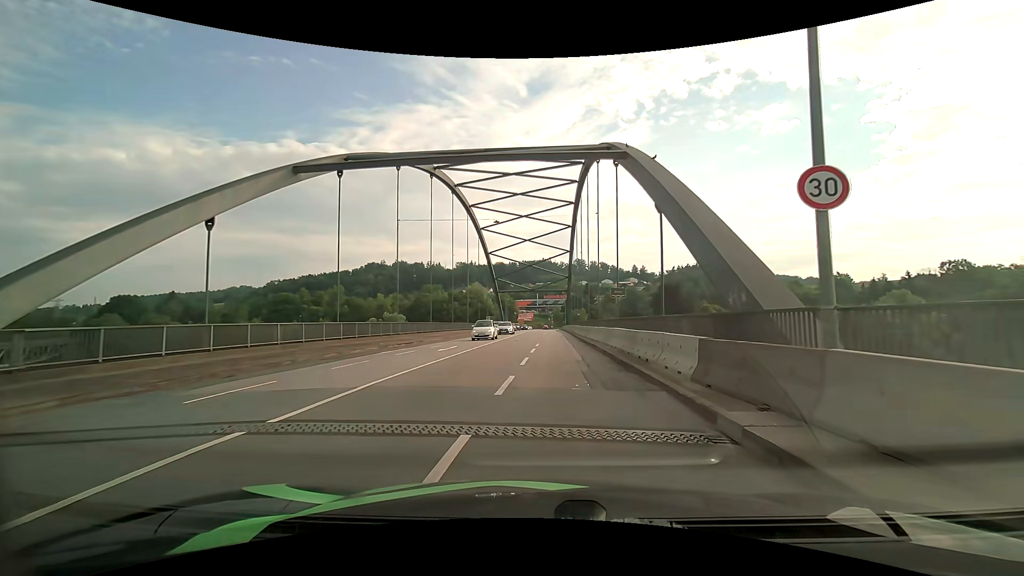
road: primary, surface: asphalt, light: Day
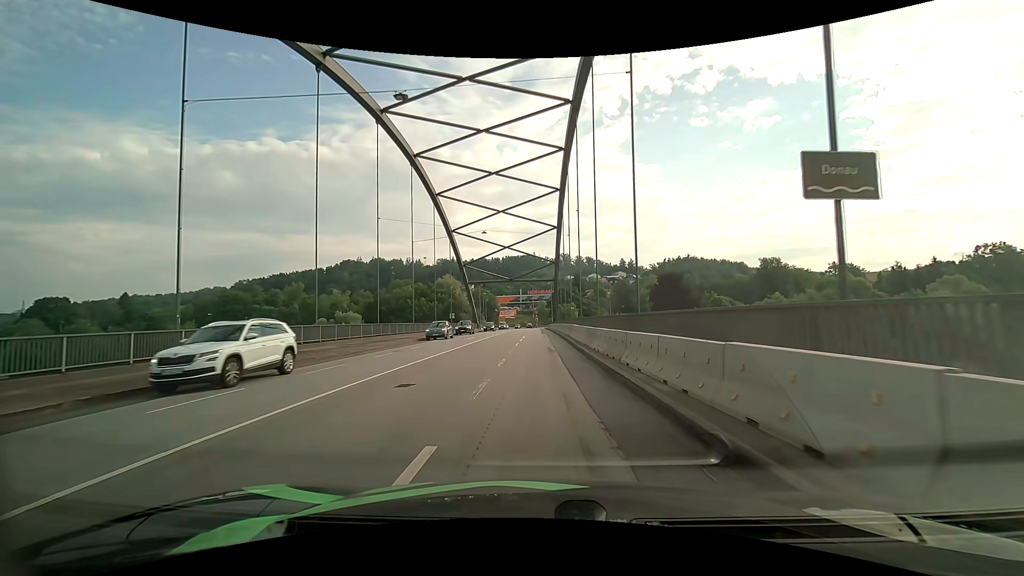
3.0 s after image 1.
(+0.9, +24.4) m; +2°
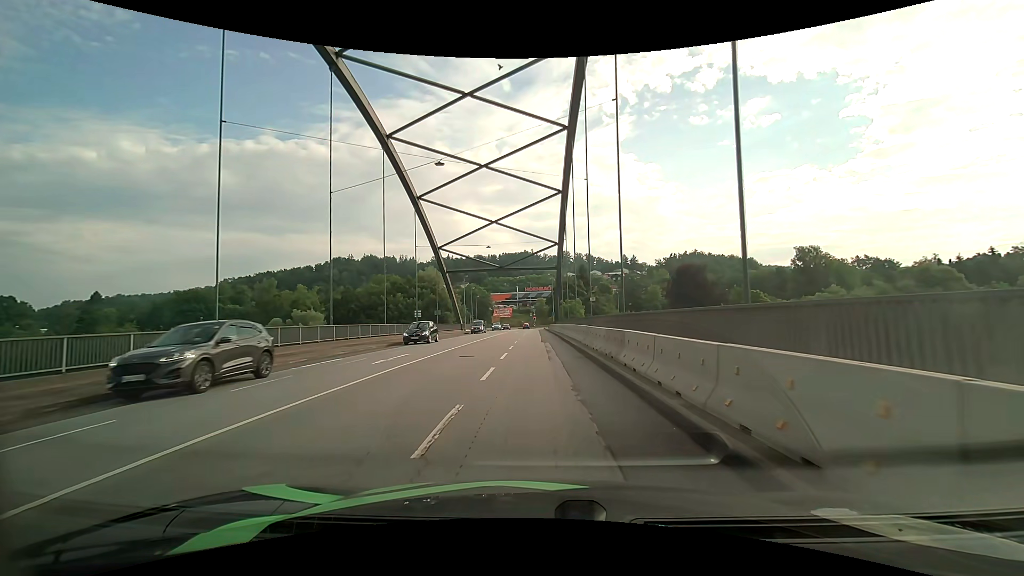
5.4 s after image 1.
(0.0, +21.7) m; +1°
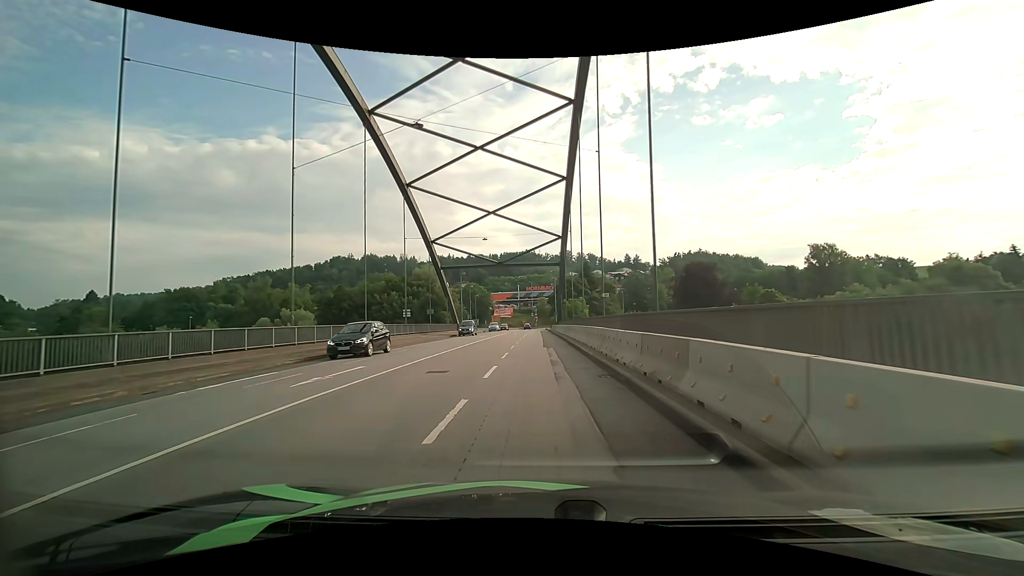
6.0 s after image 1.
(0.0, +5.6) m; -1°
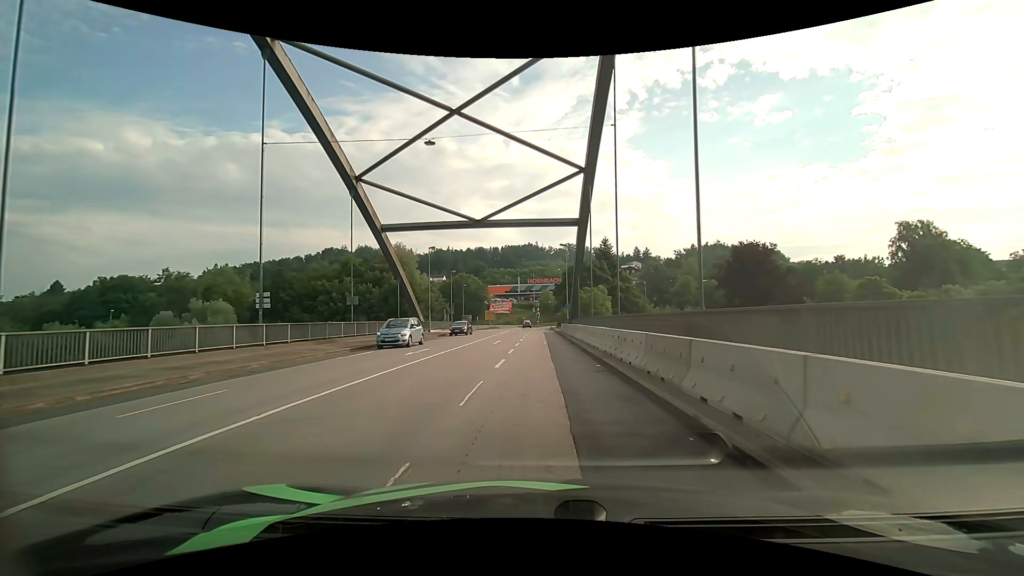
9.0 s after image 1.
(+0.1, +27.8) m; 0°
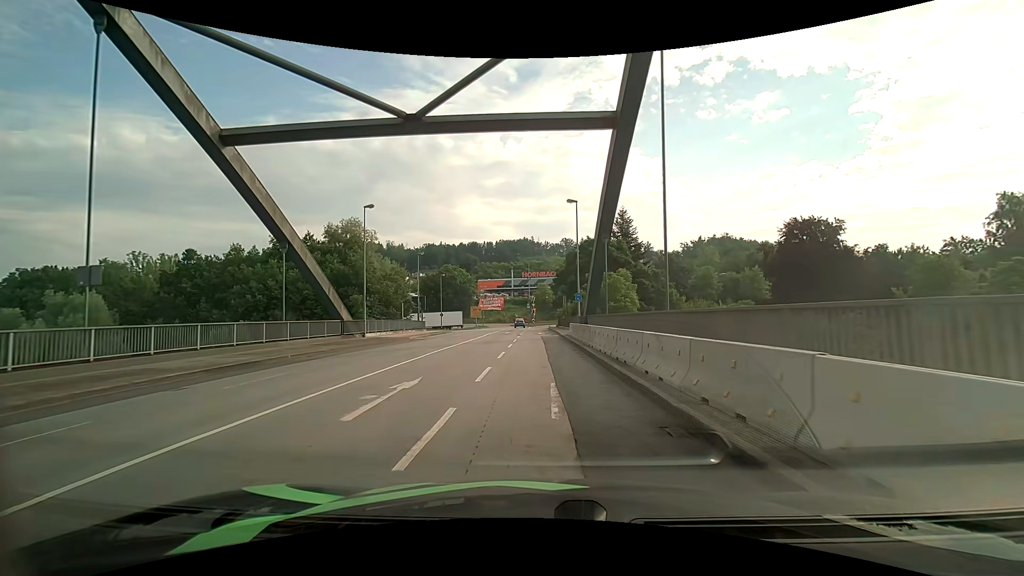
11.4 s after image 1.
(0.0, +21.3) m; 0°
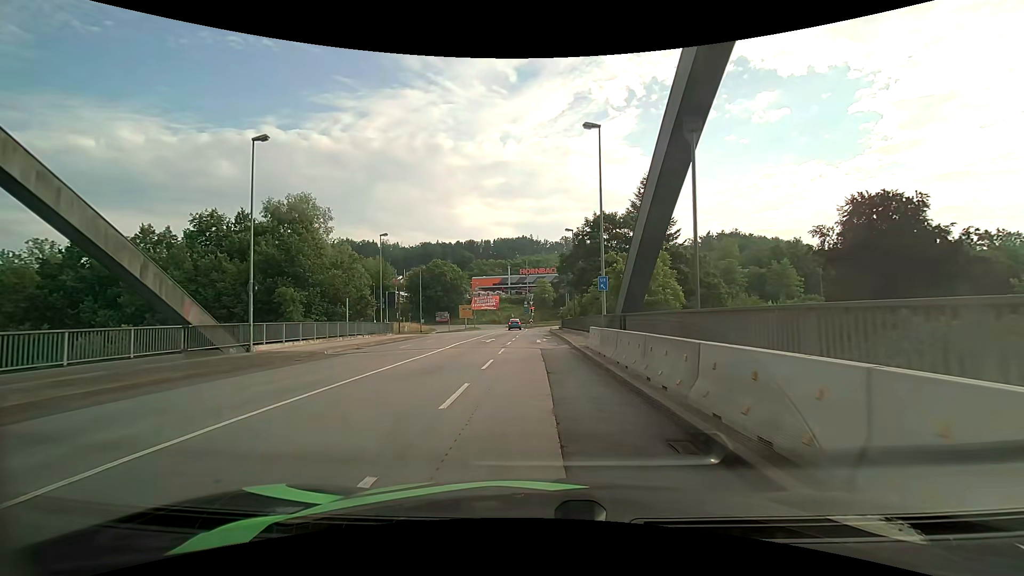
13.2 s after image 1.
(+0.1, +15.2) m; +1°
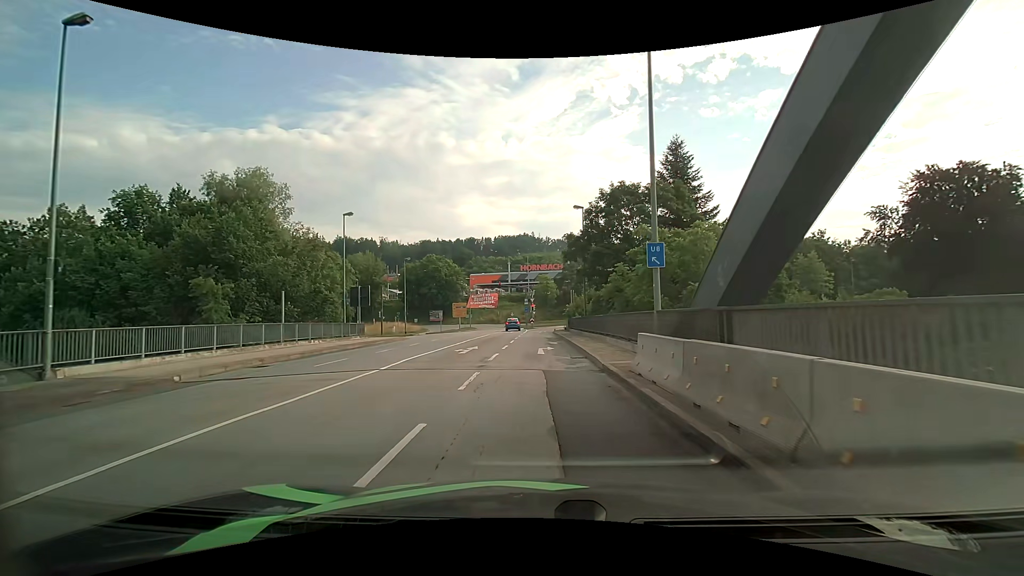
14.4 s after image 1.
(0.0, +9.9) m; -1°
(0, +10) (0, +20) (0, +30) (0, +40) (0, +50) (0, +60) (+4, +69) (+11, +76) (+20, +79) (+30, +82) m
